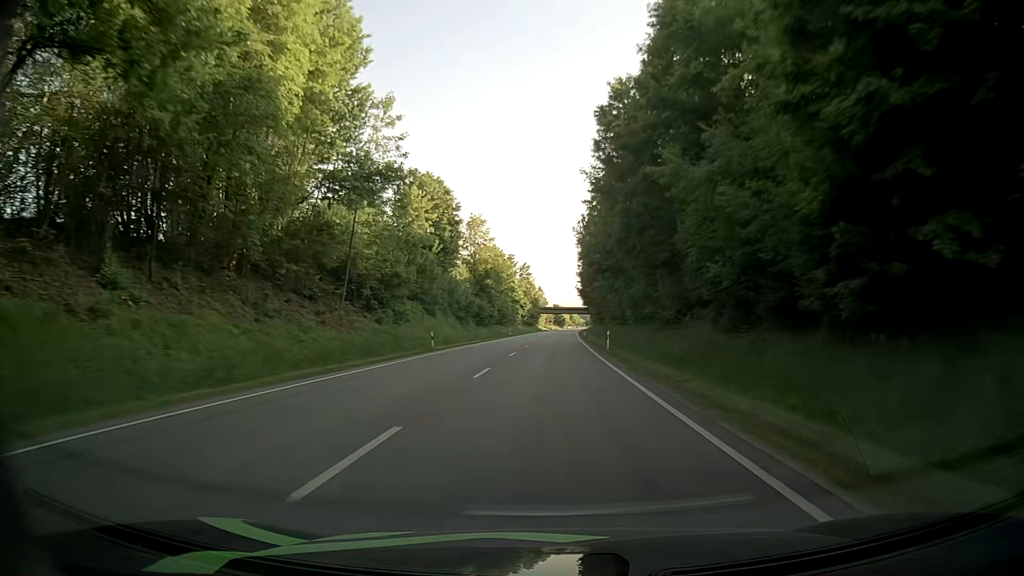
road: primary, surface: asphalt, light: Day
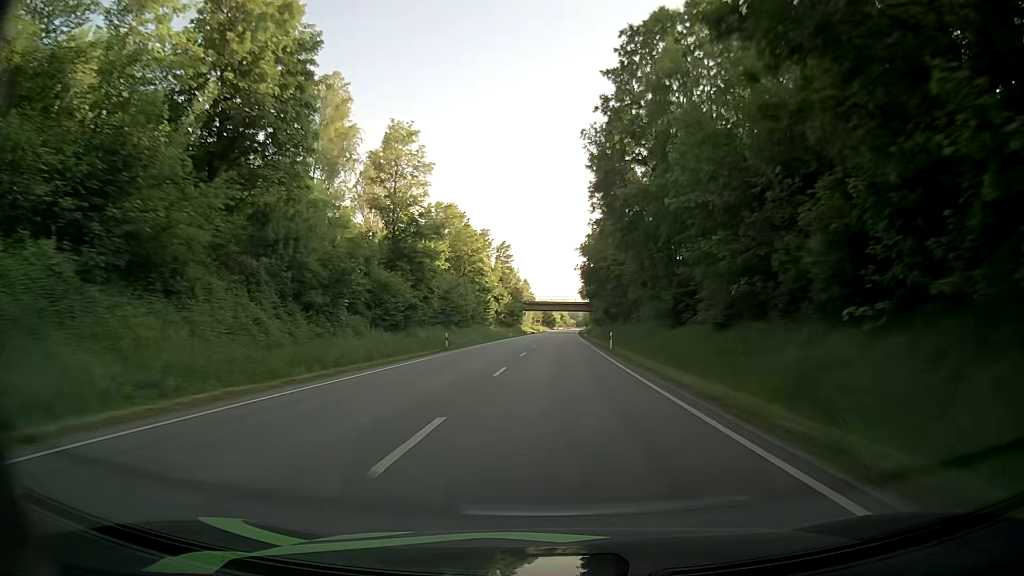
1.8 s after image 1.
(+0.6, +48.3) m; +1°
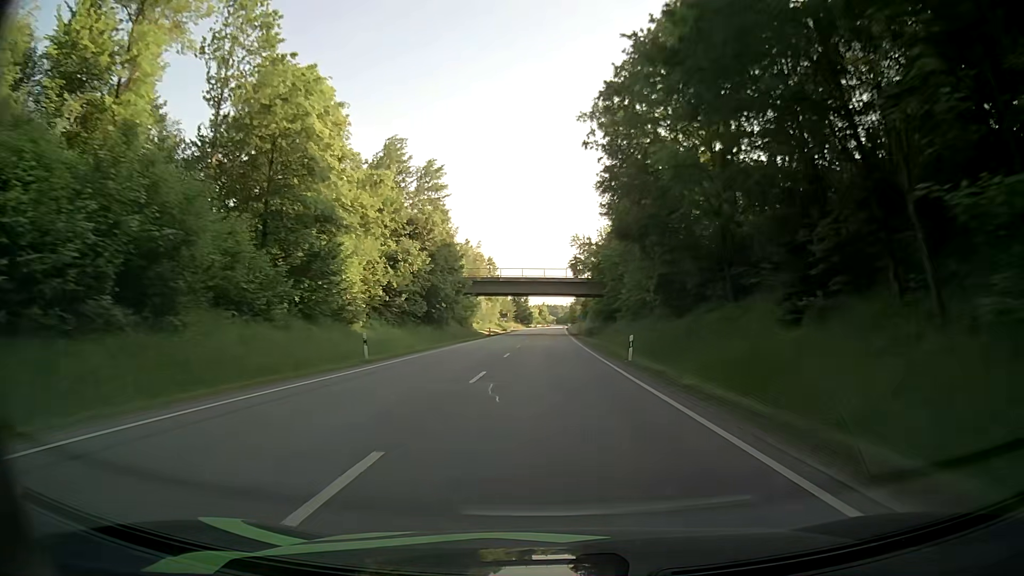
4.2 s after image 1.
(+1.0, +64.6) m; +2°
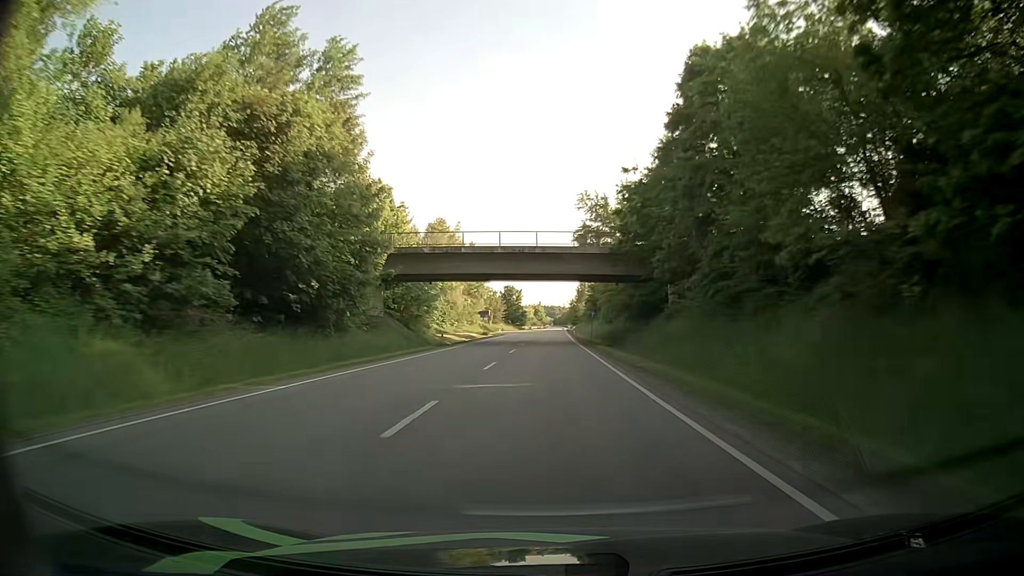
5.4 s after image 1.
(0.0, +32.0) m; +1°
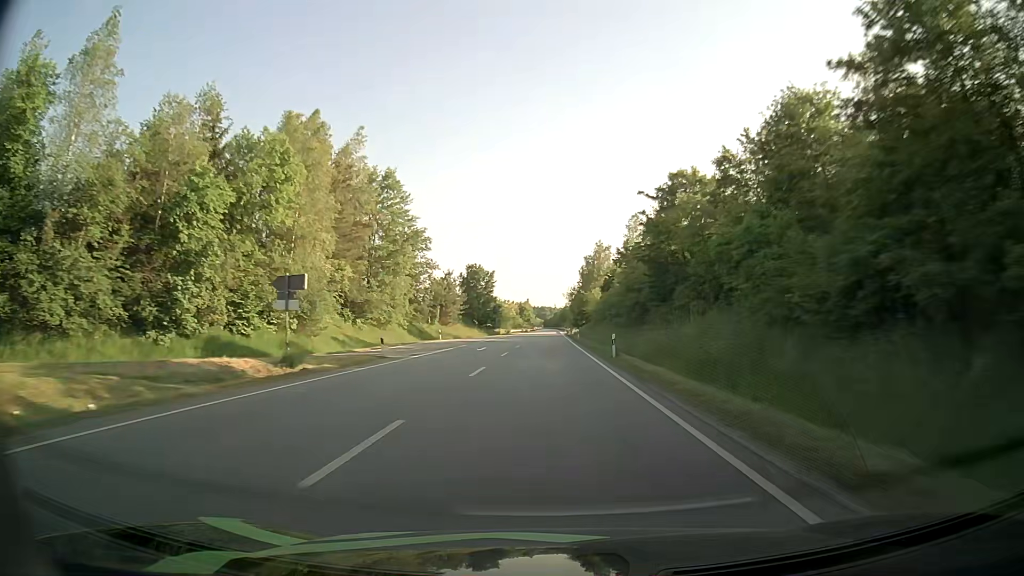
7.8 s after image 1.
(-0.1, +64.1) m; +1°
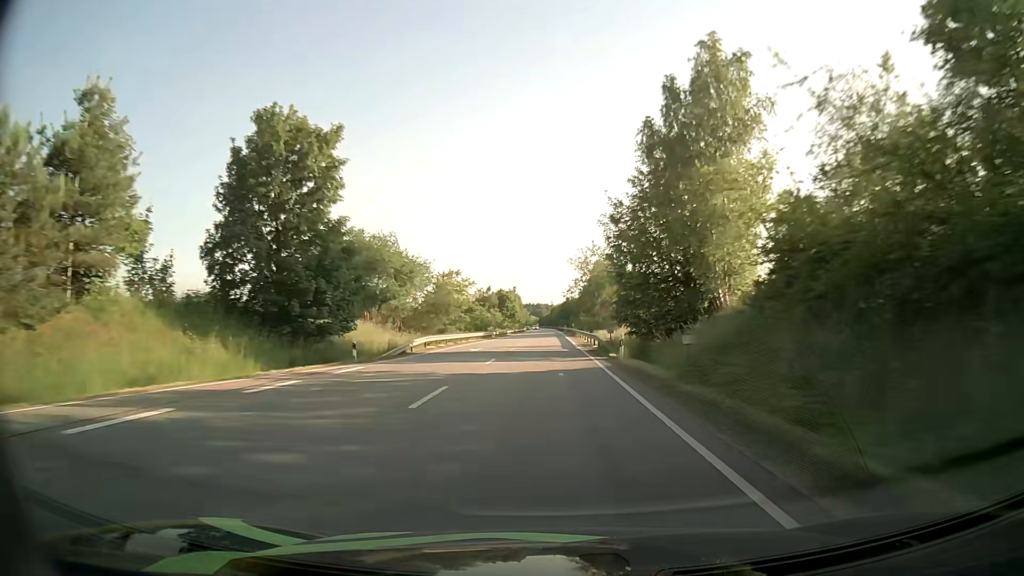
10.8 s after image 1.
(-0.4, +81.0) m; -1°
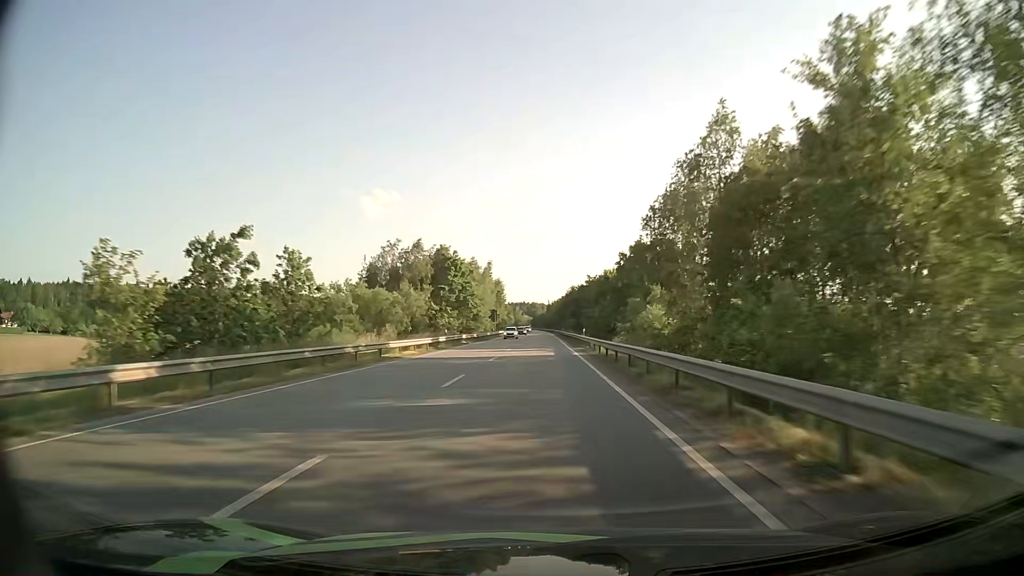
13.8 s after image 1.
(+0.7, +81.7) m; +1°
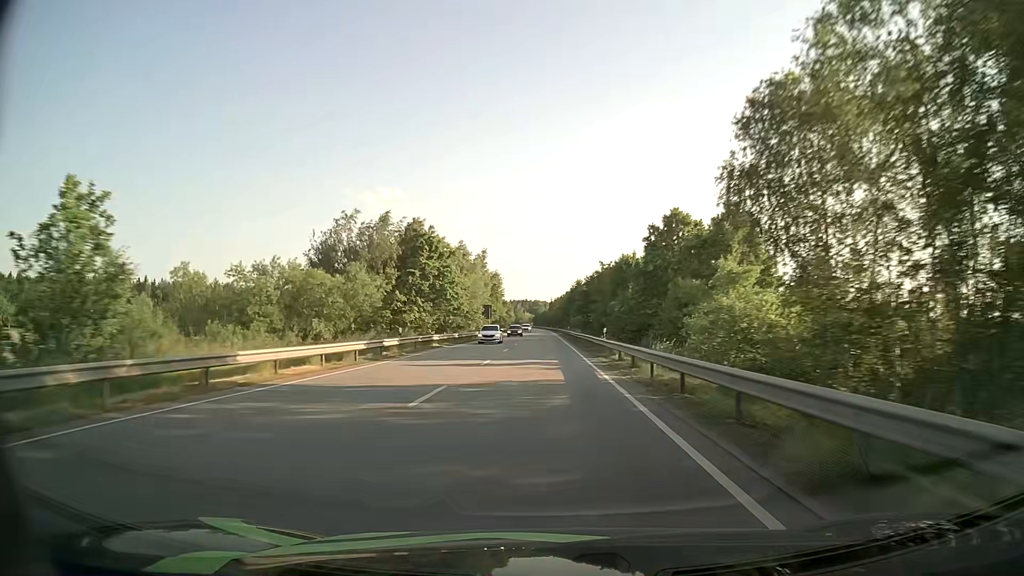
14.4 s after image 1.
(0.0, +16.4) m; 0°
(0, +10) (0, +20) (0, +30) (0, +40) (0, +50) (0, +60) (0, +70) (-1, +80) (-1, +90) (-1, +100) m
